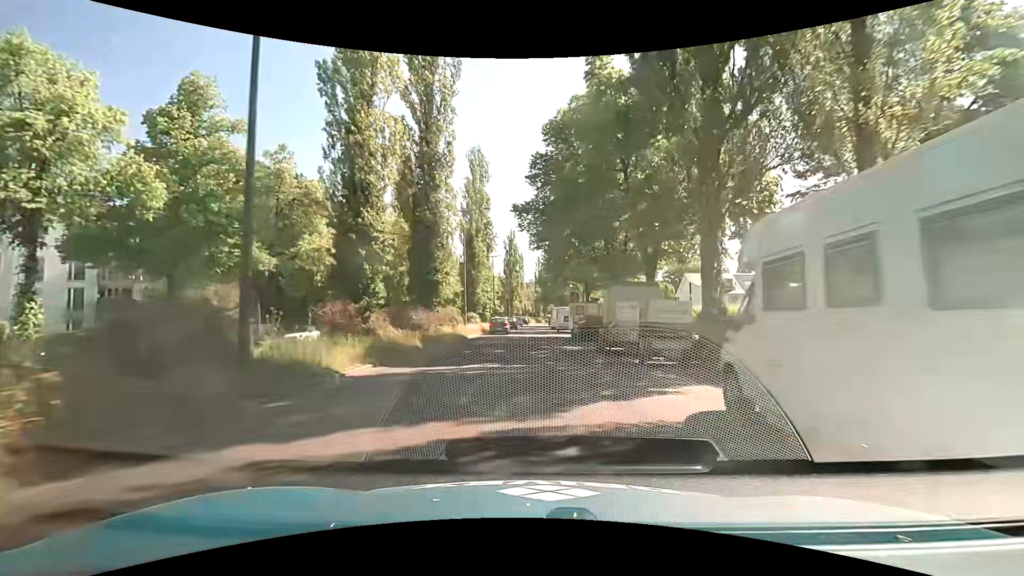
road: secondary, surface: asphalt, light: Day
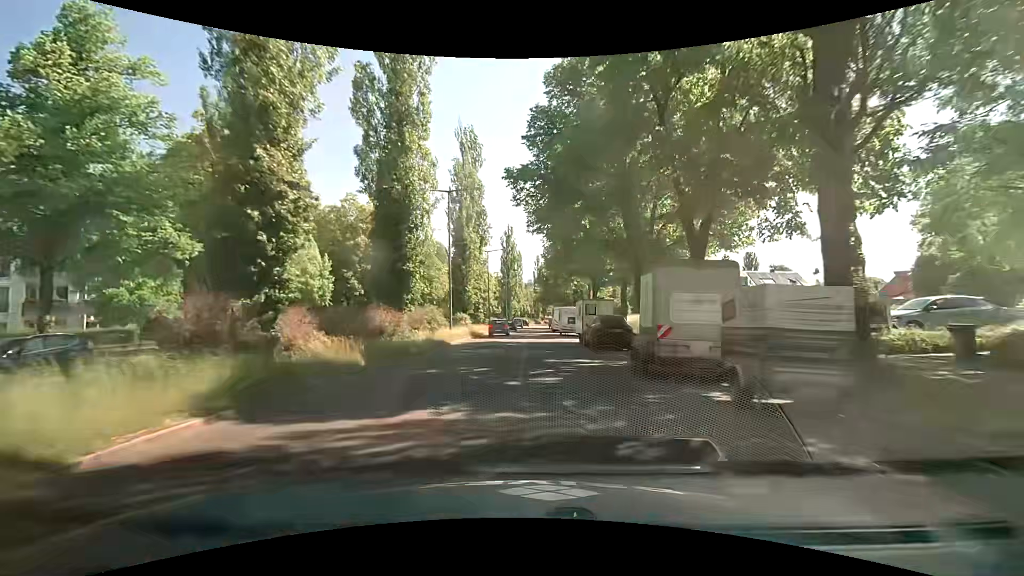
(+0.1, +7.0) m; +1°
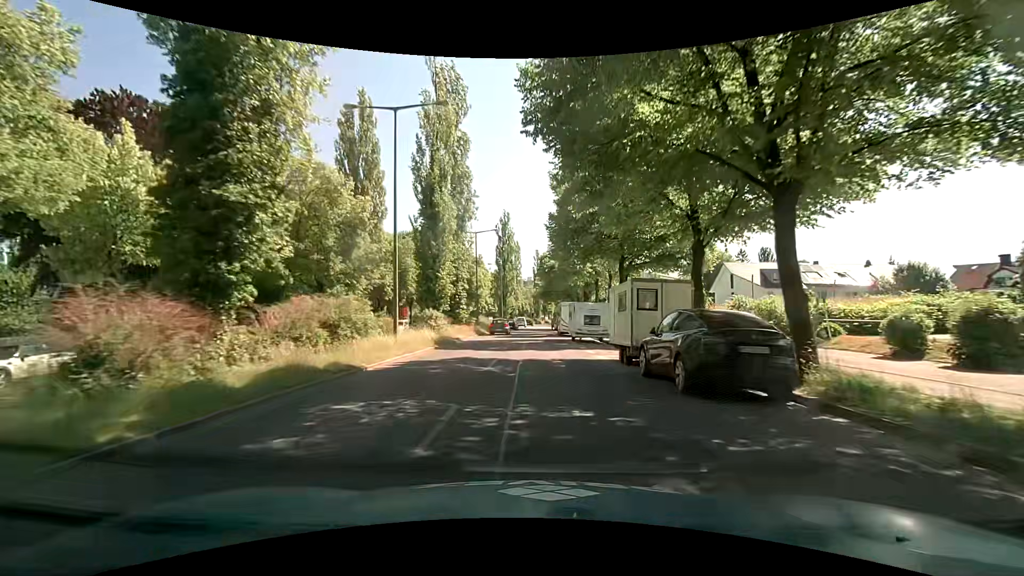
(0.0, +13.9) m; 0°
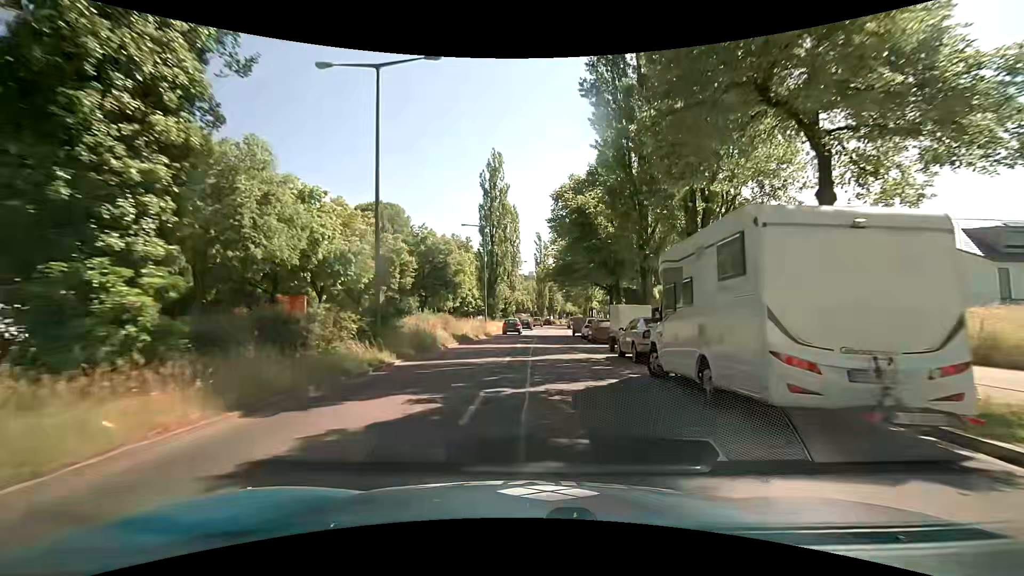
(0.0, +34.7) m; 0°
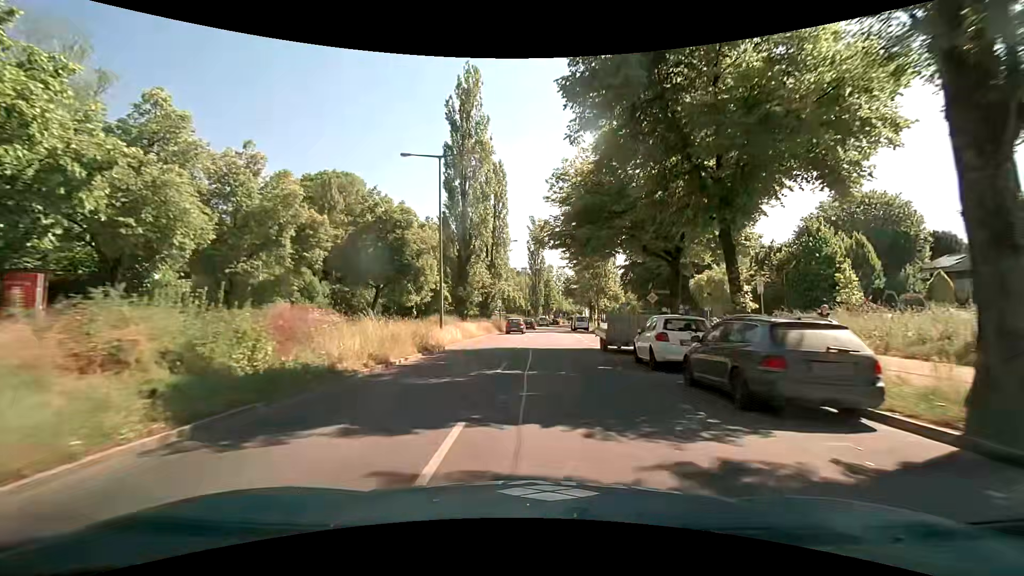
(+0.3, +21.0) m; 0°
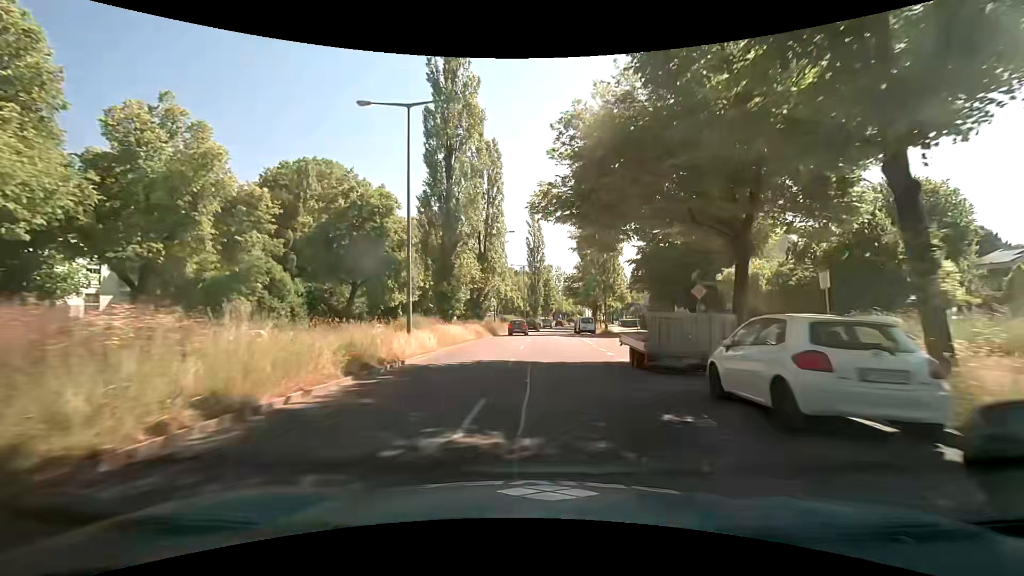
(+0.1, +7.0) m; +1°
(0, +10) (0, +20) (0, +30) (+1, +40) (+1, +50) (+2, +60) (+3, +70) (+4, +80) (+5, +90) (+6, +100) m
